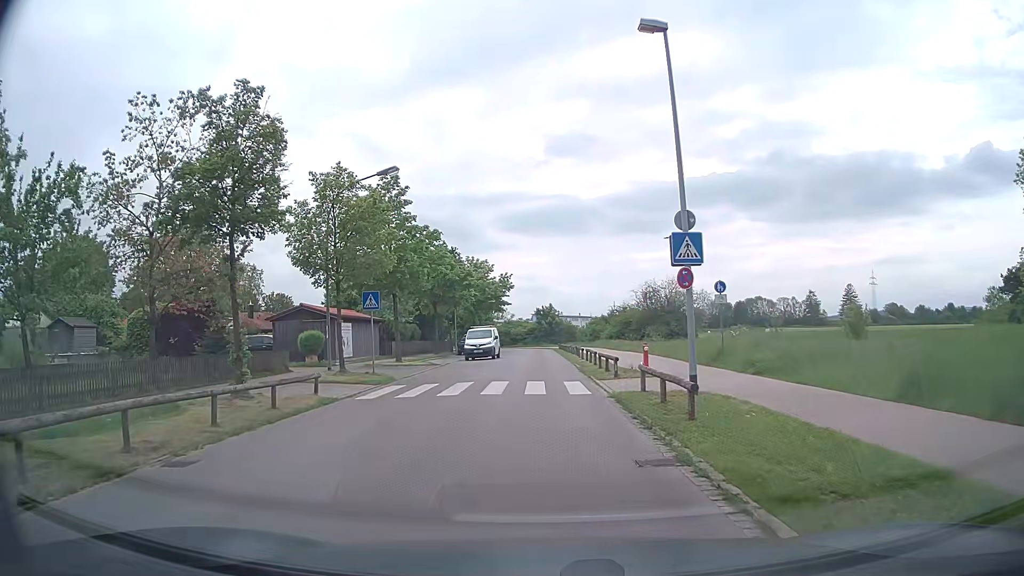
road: residential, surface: asphalt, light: Day
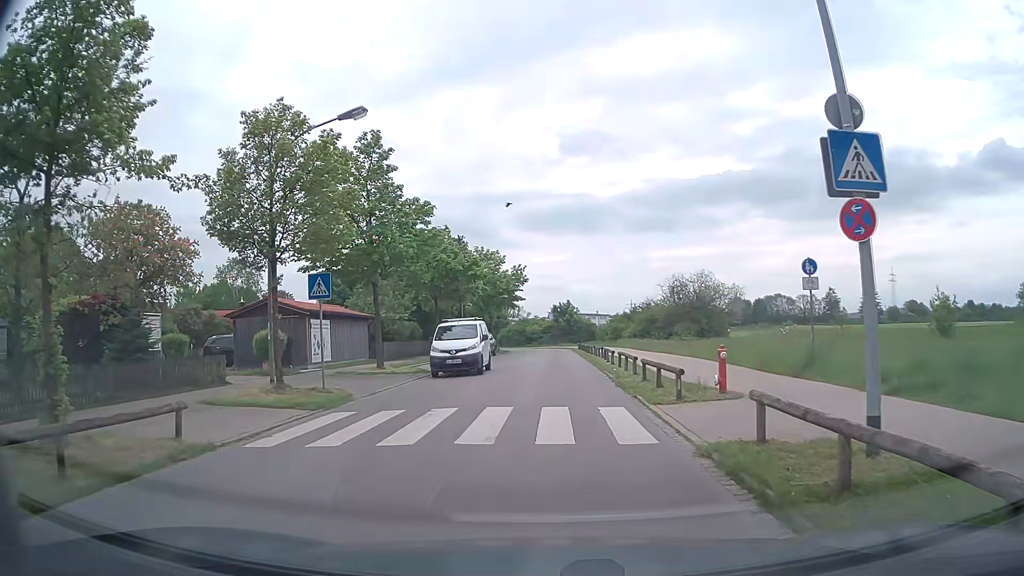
(-0.1, +6.8) m; -2°
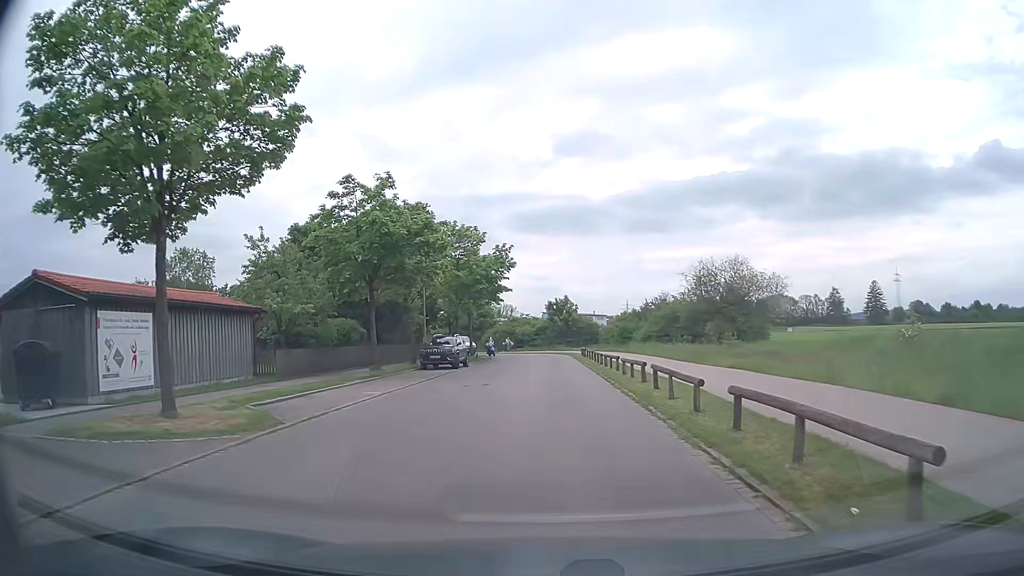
(0.0, +14.9) m; 0°
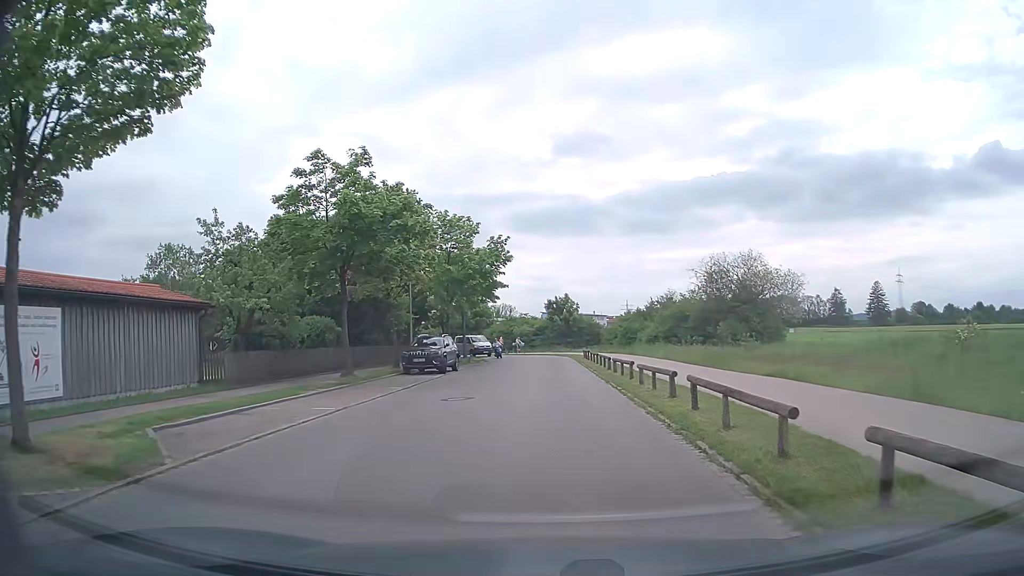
(0.0, +4.0) m; +1°
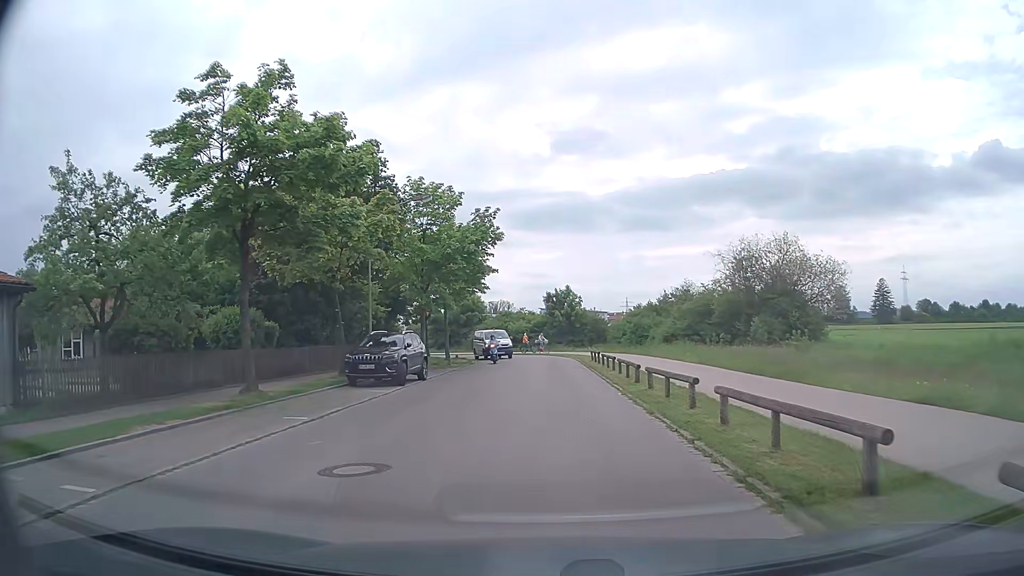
(0.0, +8.3) m; 0°
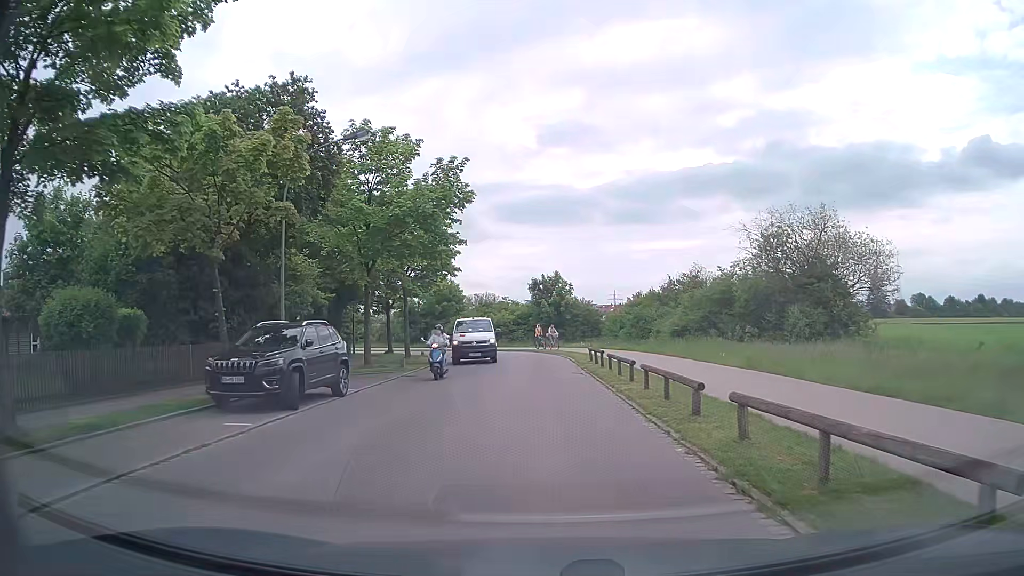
(+0.1, +8.3) m; +1°
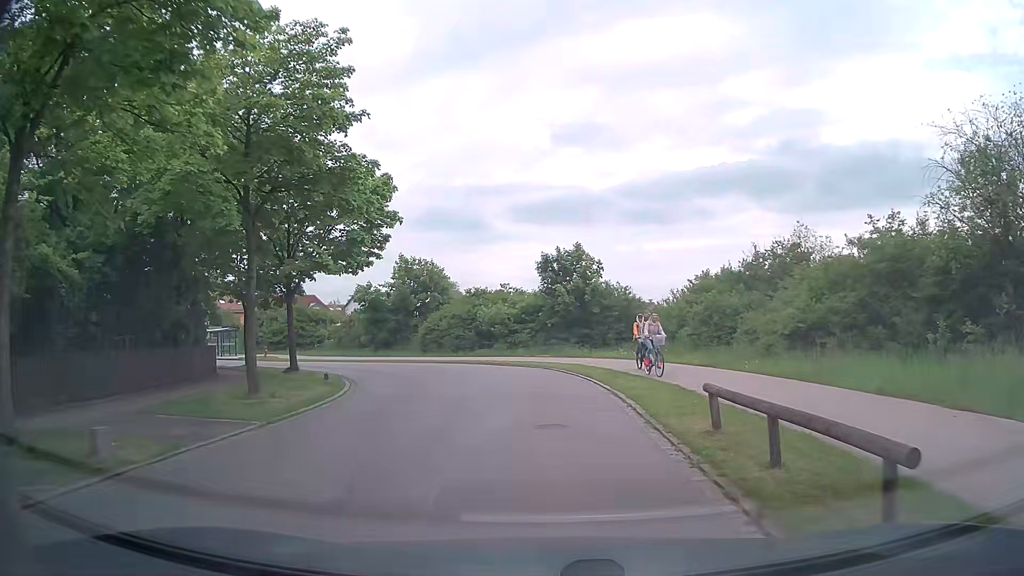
(+0.1, +18.8) m; -2°
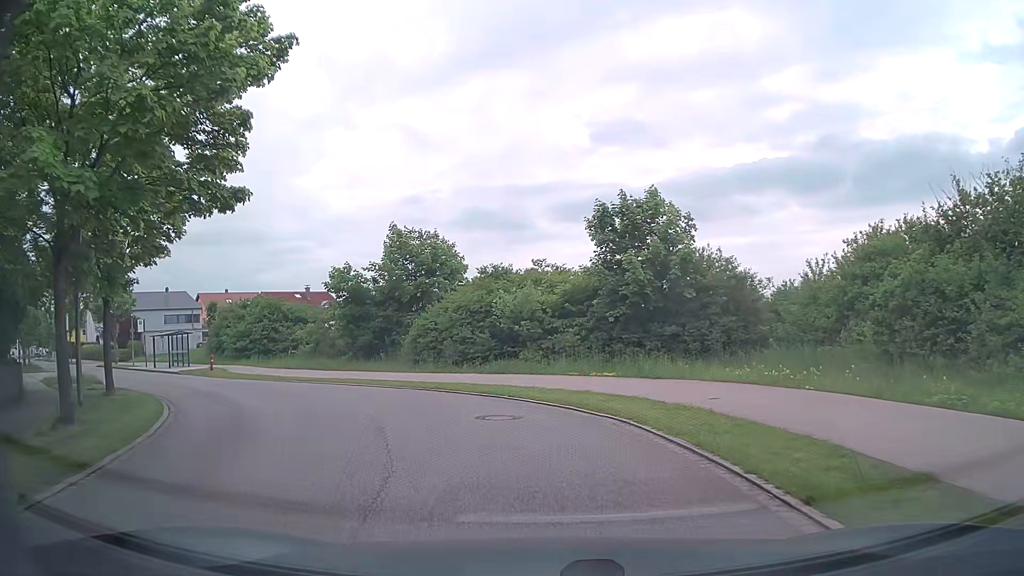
(-0.2, +15.1) m; -3°
(-1, +10) (-5, +19) (-12, +26) (-20, +32) (-28, +39) (-35, +45) (-43, +51) (-51, +58) (-58, +64) (-66, +71) m
